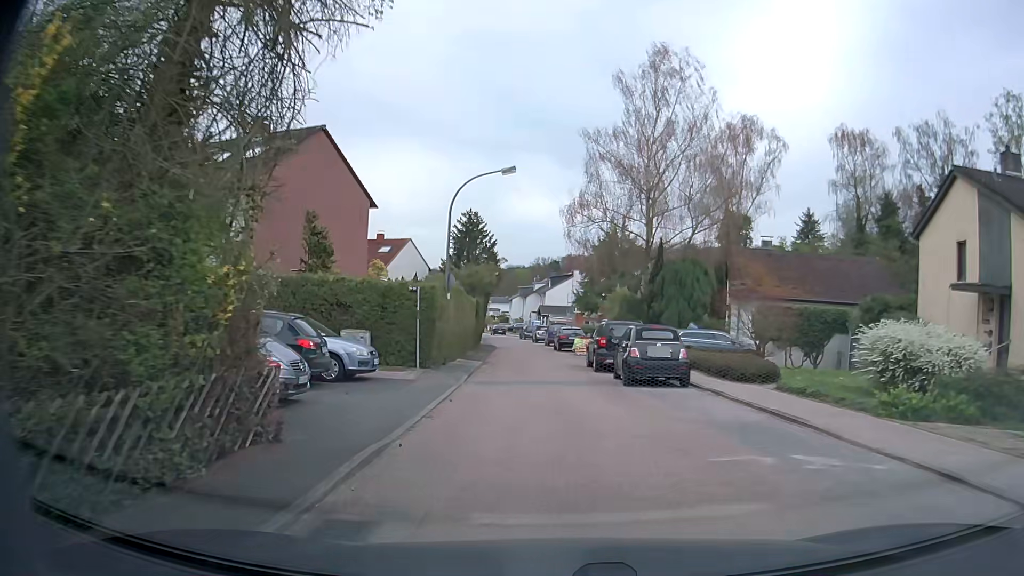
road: residential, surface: asphalt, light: Day
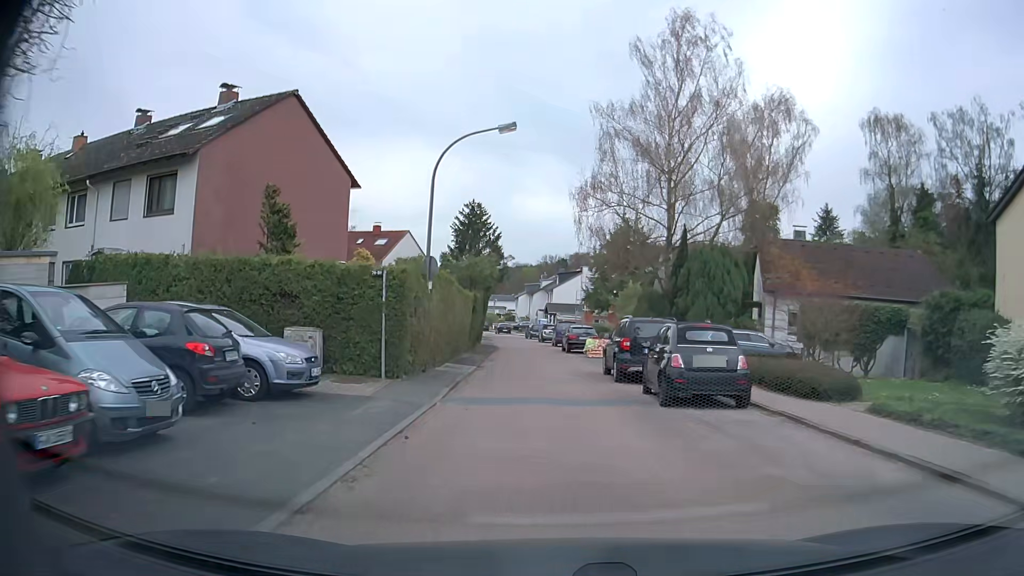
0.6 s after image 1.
(-0.1, +4.5) m; -1°
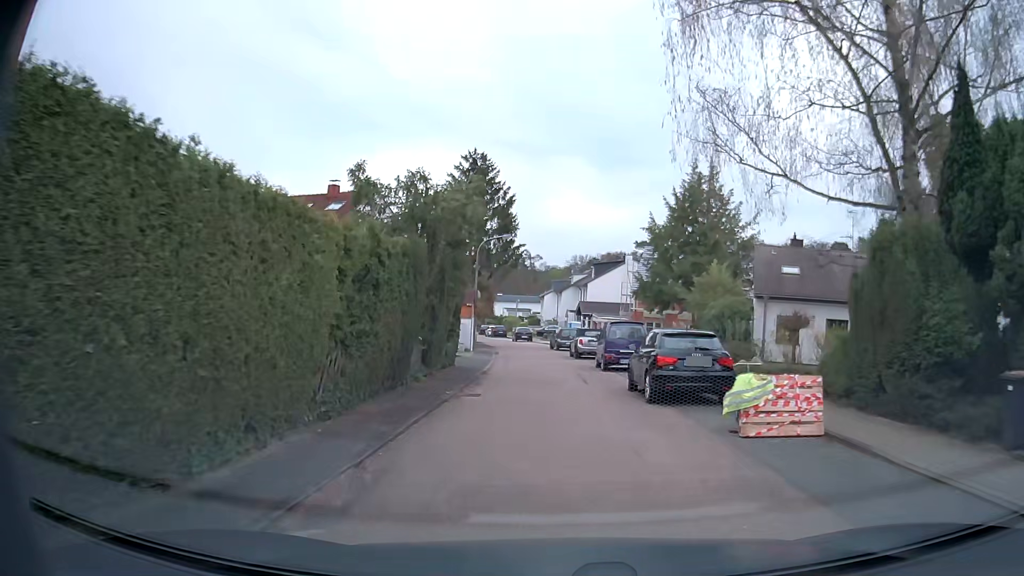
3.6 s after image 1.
(-0.5, +21.4) m; -2°
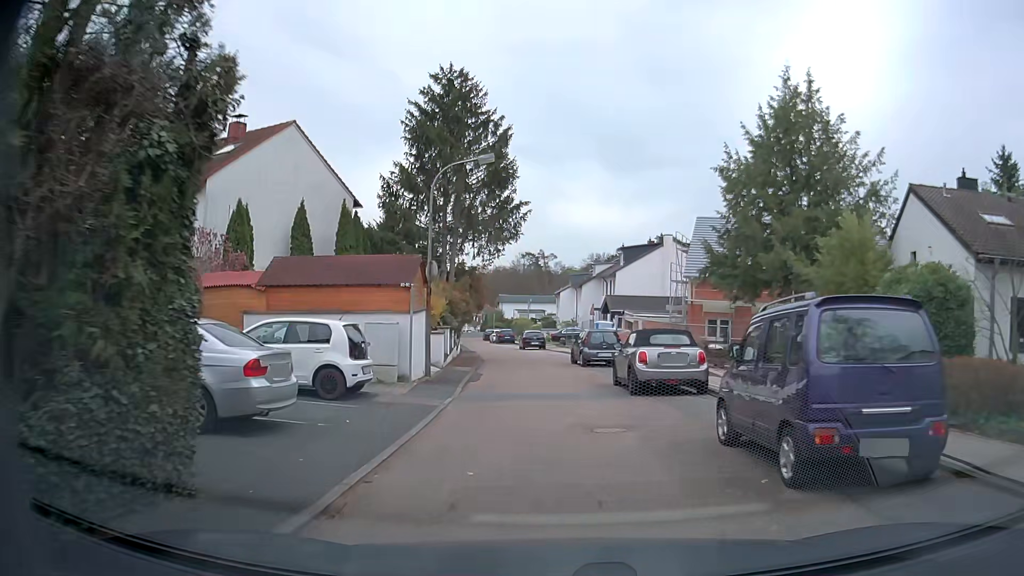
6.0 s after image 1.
(-0.3, +16.9) m; -1°
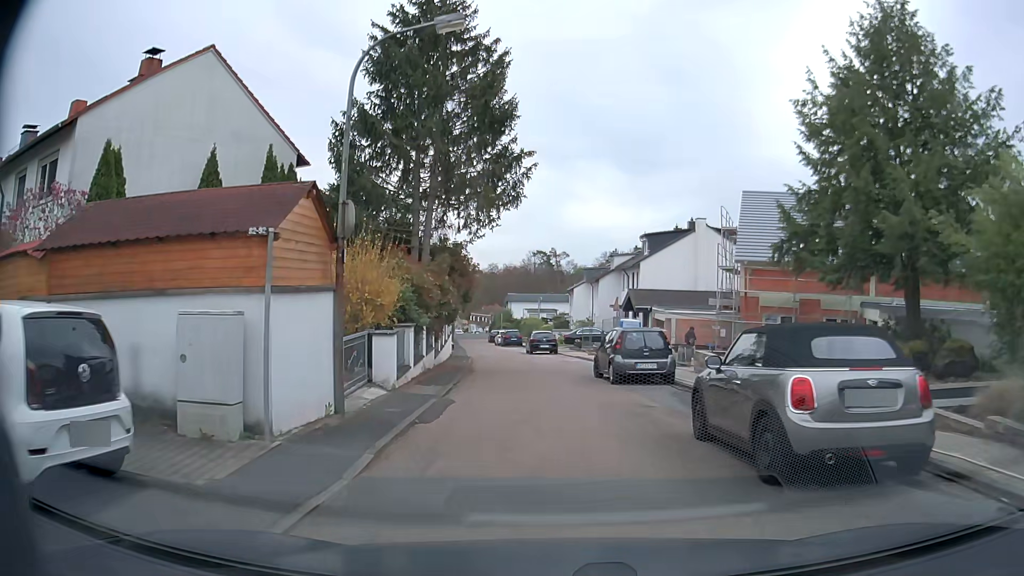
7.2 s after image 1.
(-0.2, +8.7) m; -2°
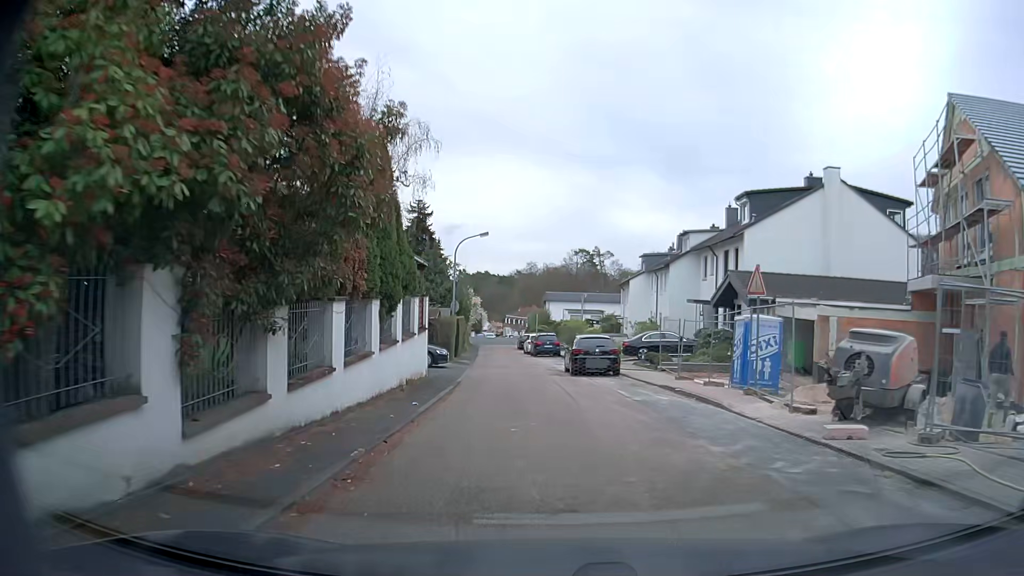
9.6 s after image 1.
(-0.5, +17.9) m; -2°
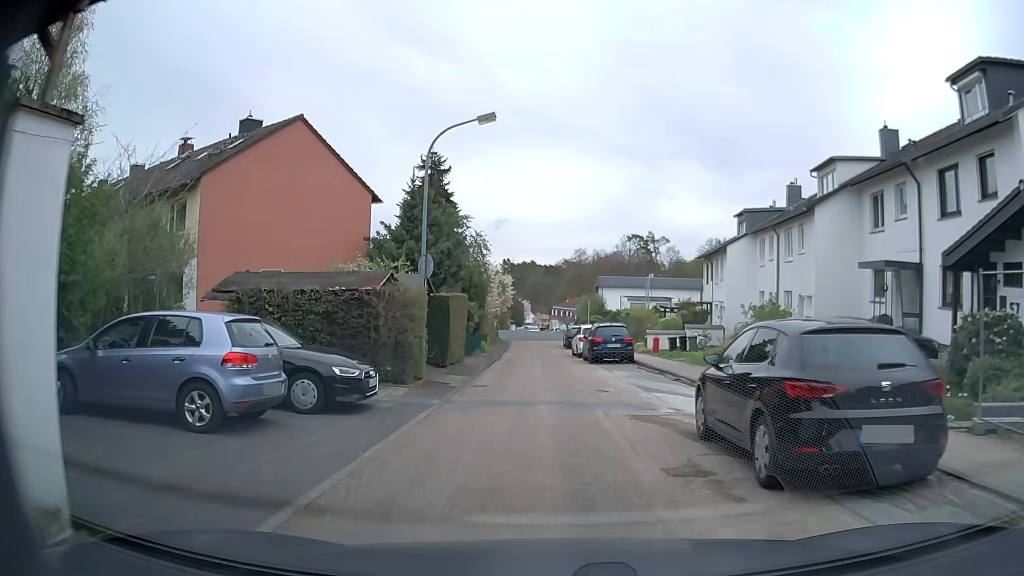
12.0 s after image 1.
(-0.8, +18.0) m; -4°
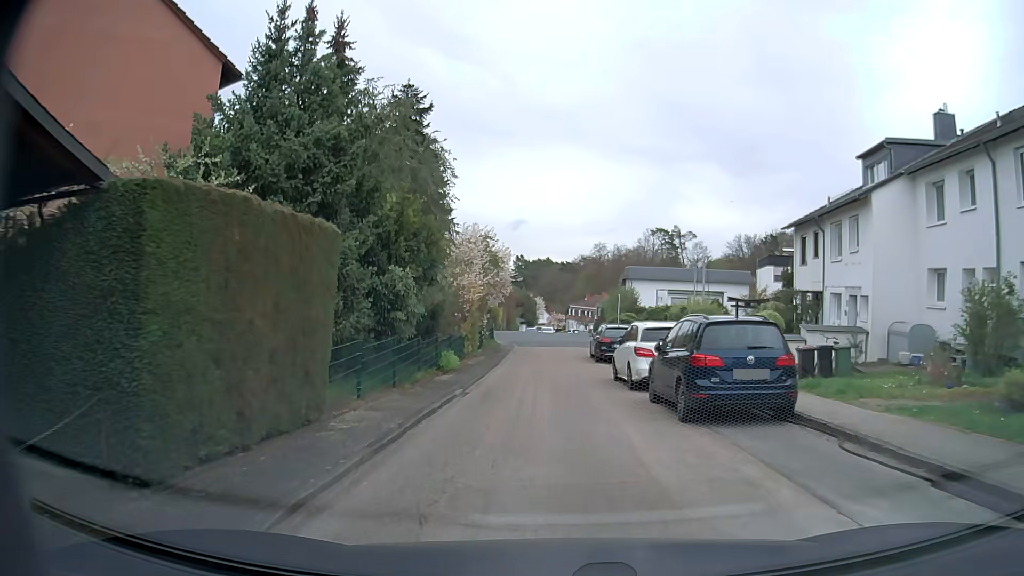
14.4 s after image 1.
(-0.5, +16.3) m; -3°
(0, +10) (0, +20) (0, +30) (+2, +40) (+2, +50) (+3, +60) (+3, +70) (+2, +80) (+2, +90) (+3, +100) m
